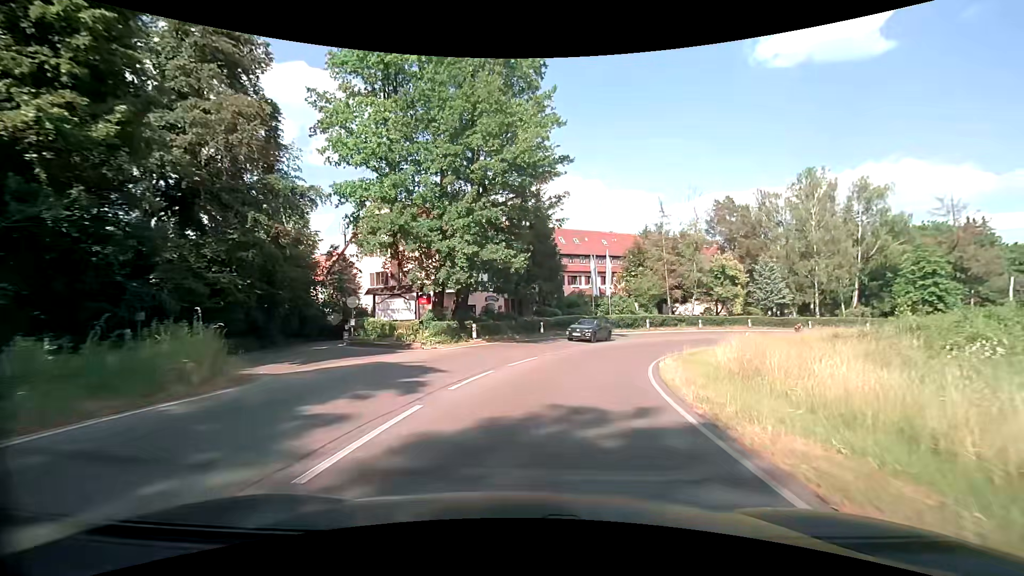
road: secondary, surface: asphalt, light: Day
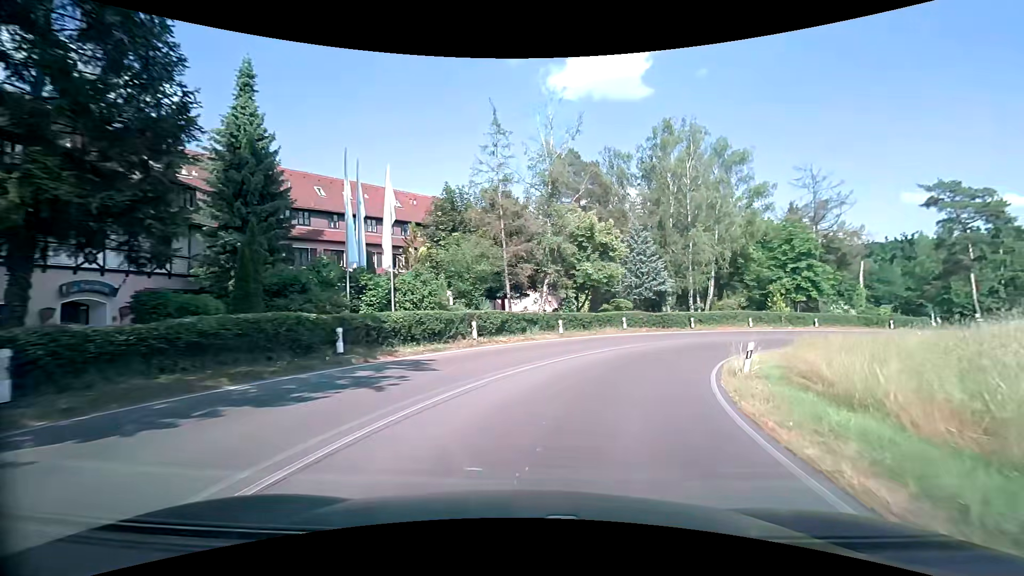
(+5.0, +27.1) m; +23°
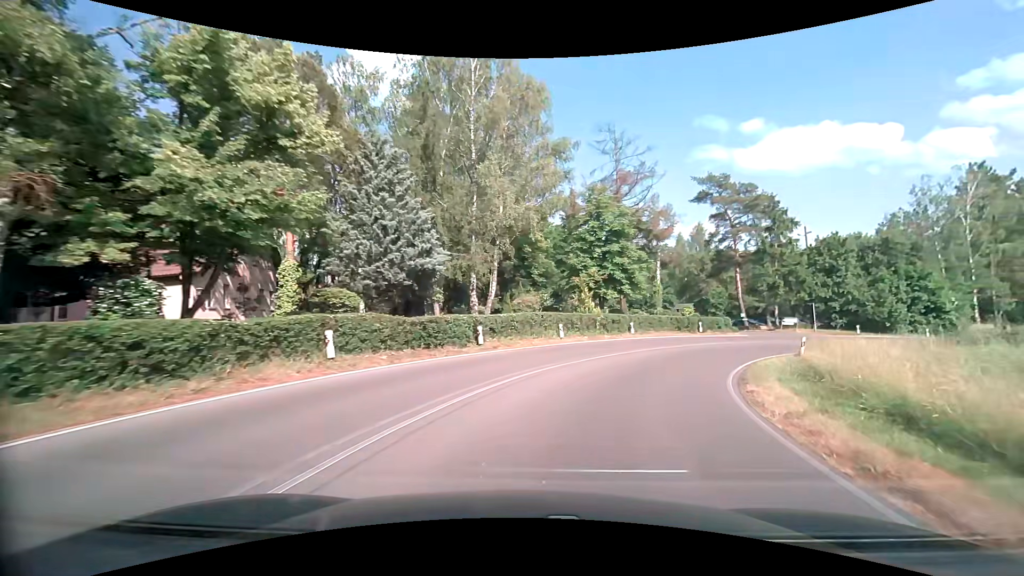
(+4.7, +21.4) m; +26°
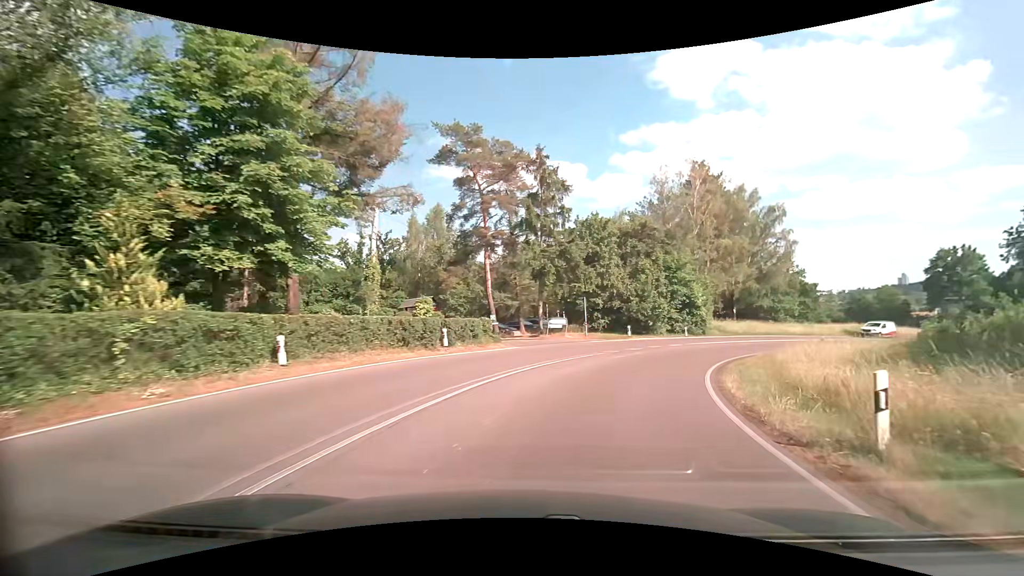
(+5.6, +21.1) m; +30°
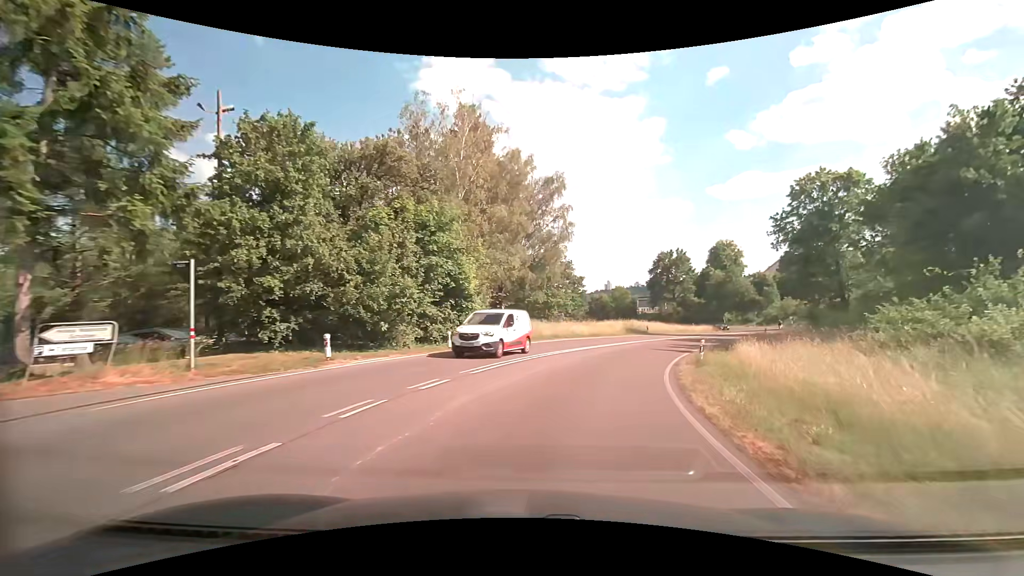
(+5.4, +21.7) m; +27°
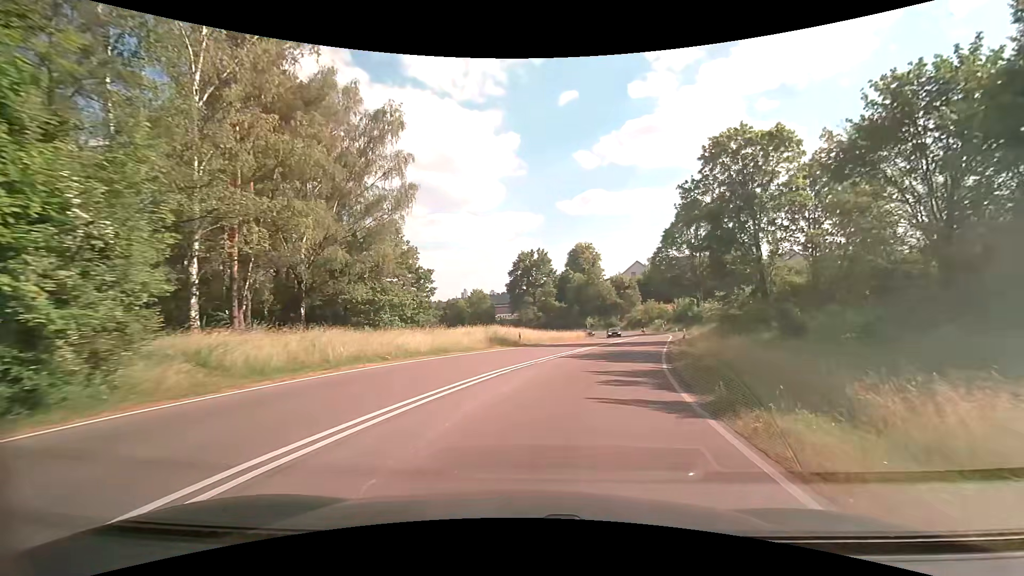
(+2.5, +17.9) m; +17°
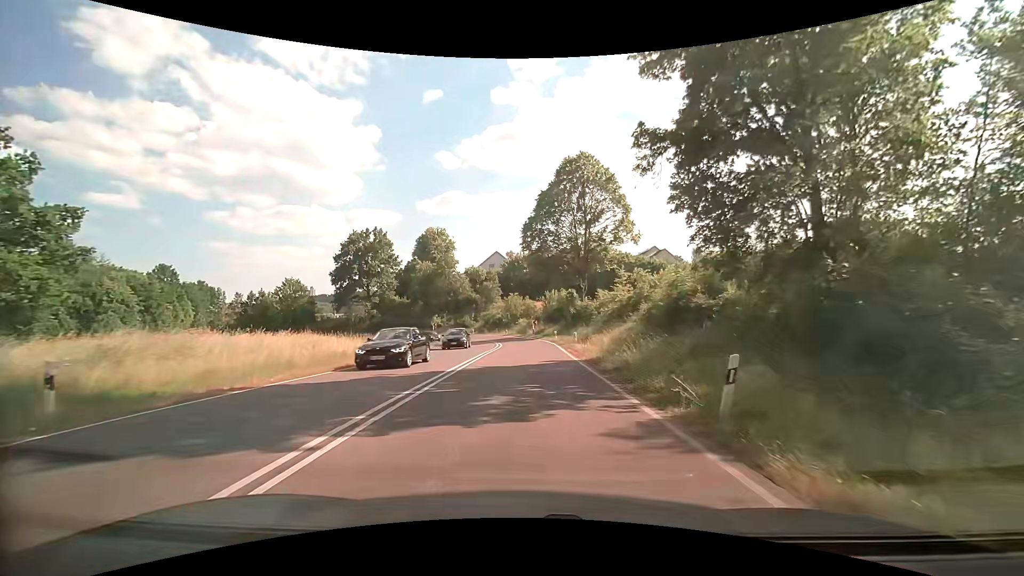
(+4.1, +25.1) m; +16°
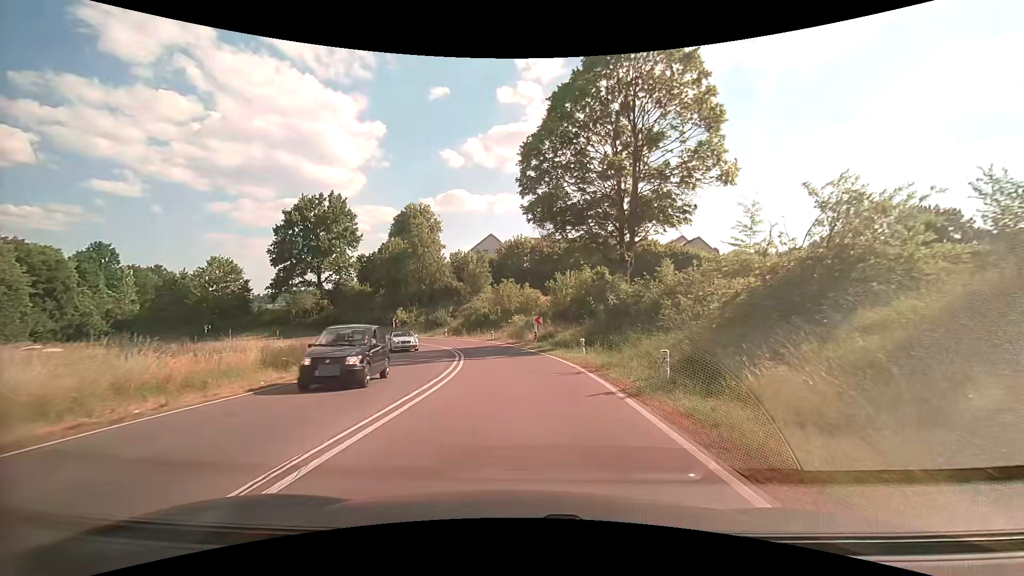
(+0.3, +23.9) m; 0°
(0, +10) (-1, +20) (-2, +30) (-5, +39) (-9, +48) (-16, +56) (-24, +62) (-33, +65) (-43, +67) (-53, +65) m
